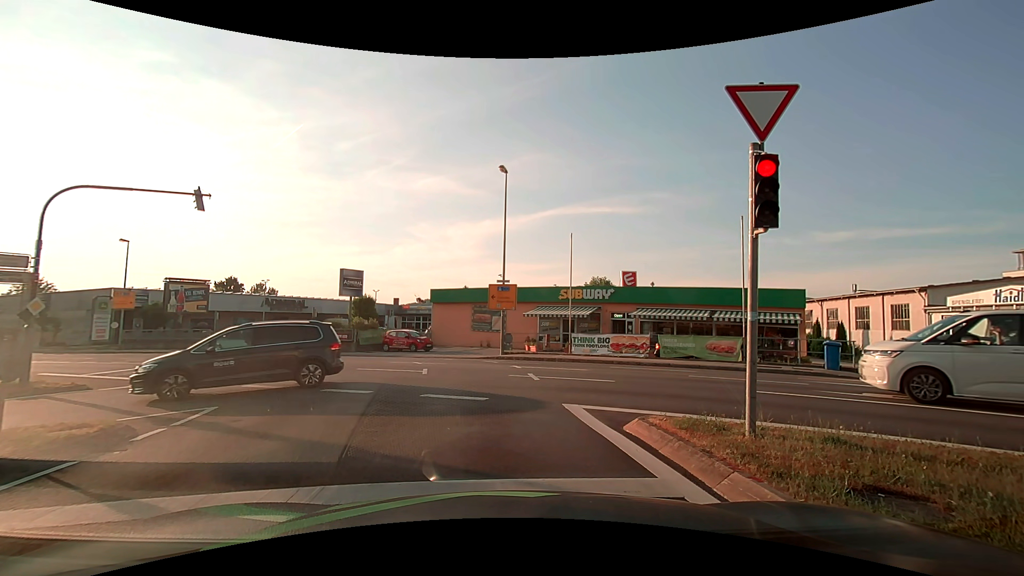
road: tertiary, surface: asphalt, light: Day
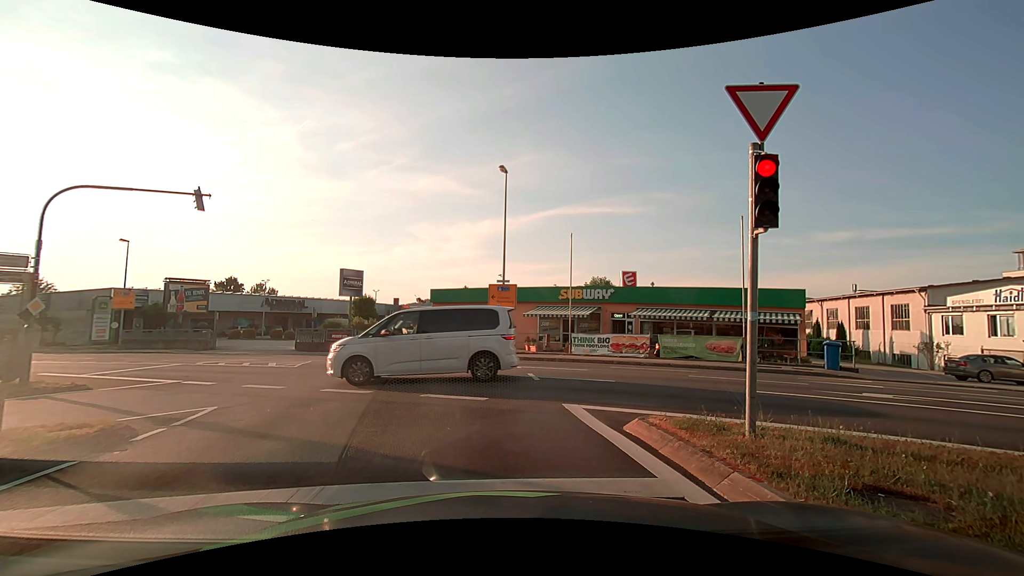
(0.0, 0.0) m; 0°
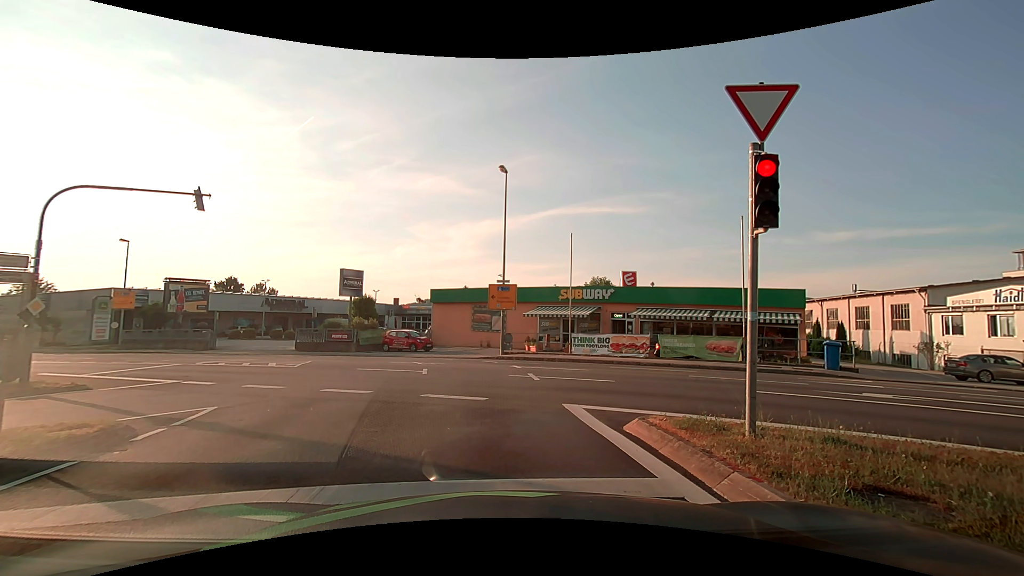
(0.0, 0.0) m; 0°
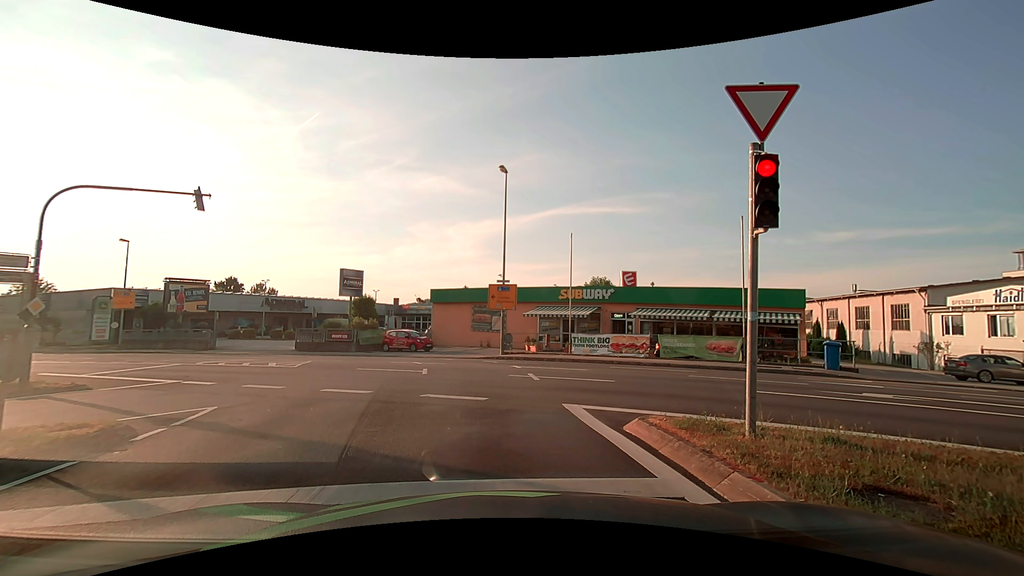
(0.0, 0.0) m; 0°
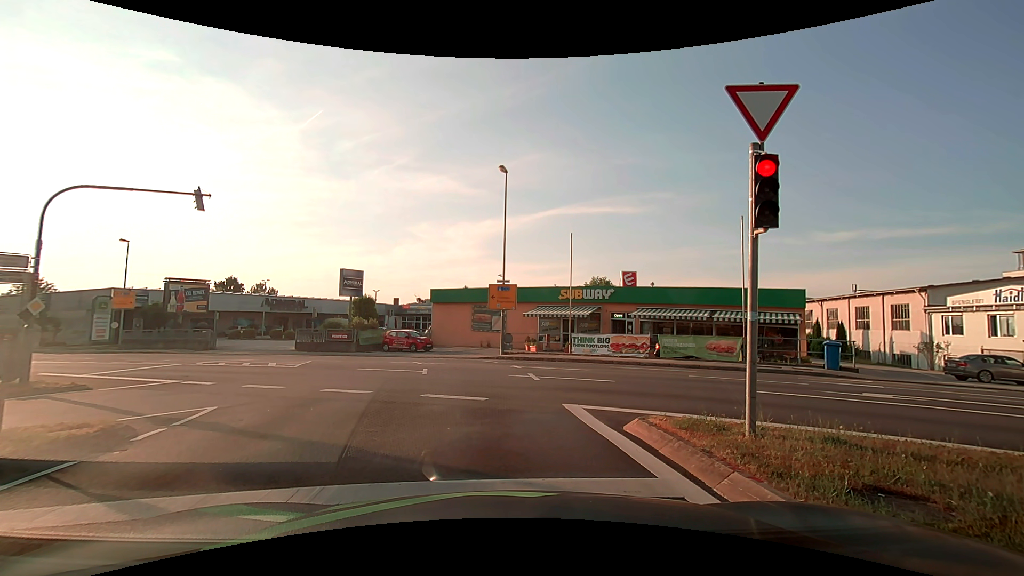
(0.0, 0.0) m; 0°
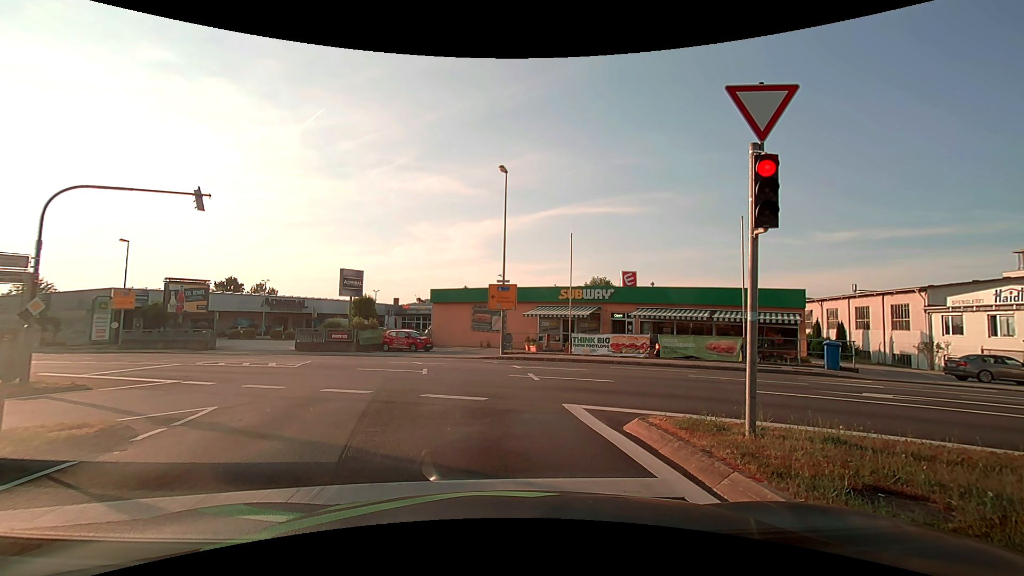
(0.0, 0.0) m; 0°
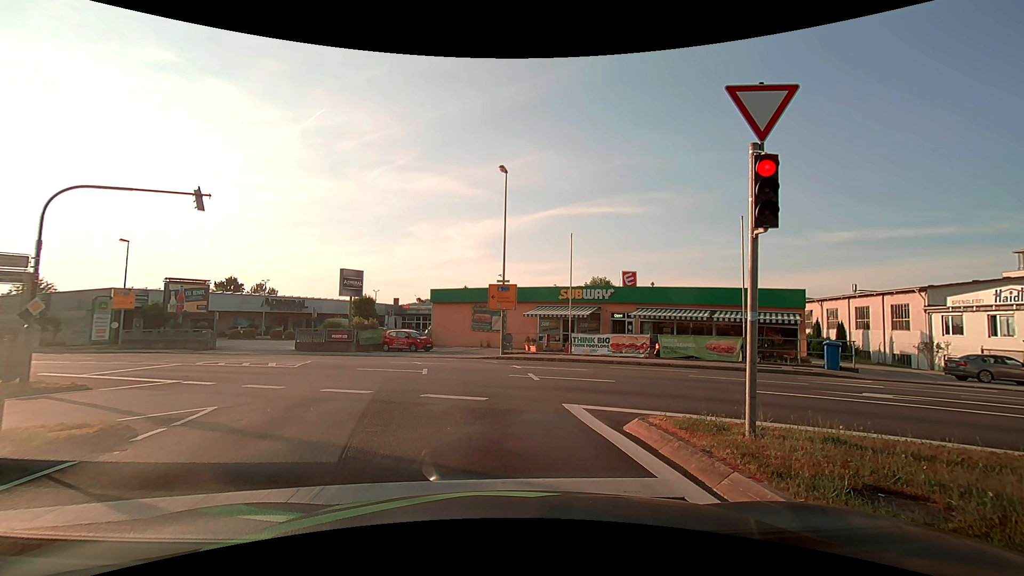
(0.0, 0.0) m; 0°
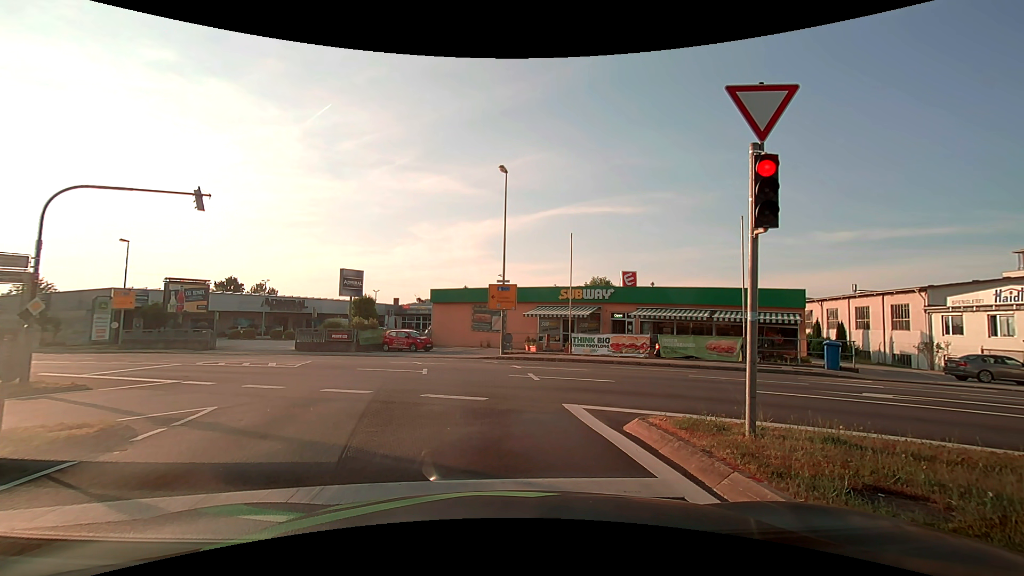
(0.0, 0.0) m; 0°
(0, +10) (-1, +20) (-5, +29) (-13, +35) (-21, +40) (-30, +45) (-39, +50) (-48, +55) (-56, +60) (-65, +64) m
